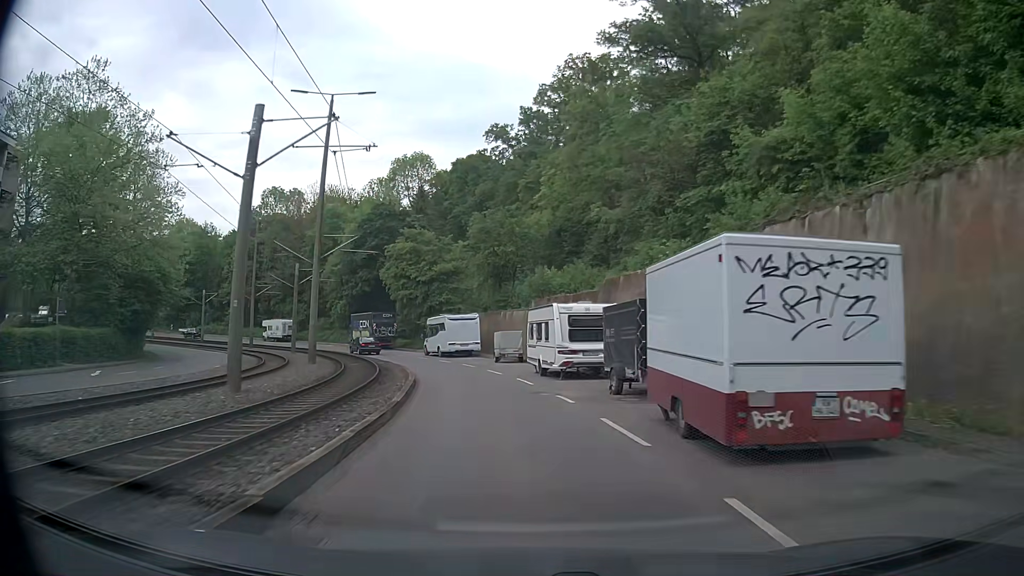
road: secondary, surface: asphalt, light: Day
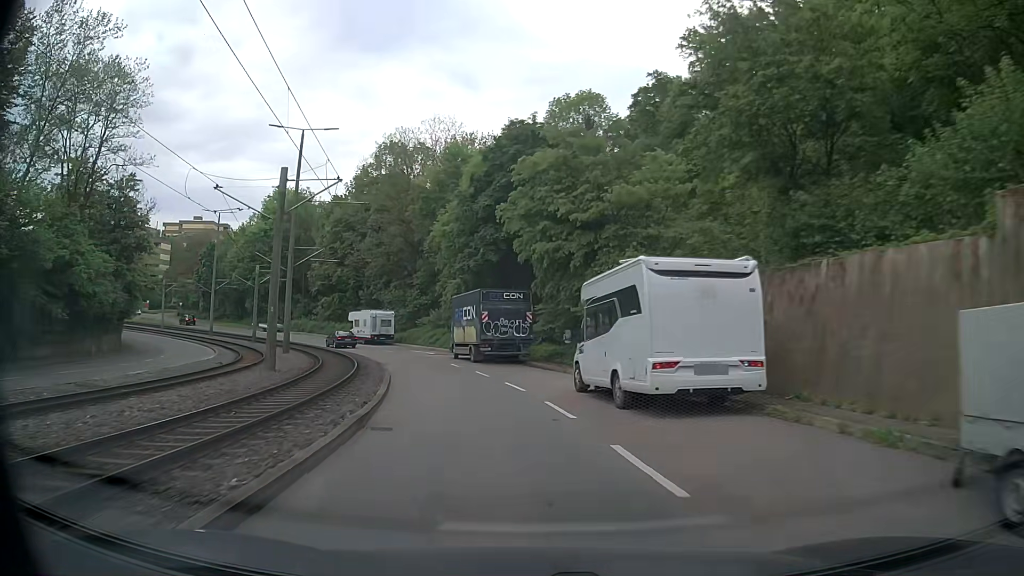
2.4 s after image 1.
(-3.9, +32.0) m; -15°
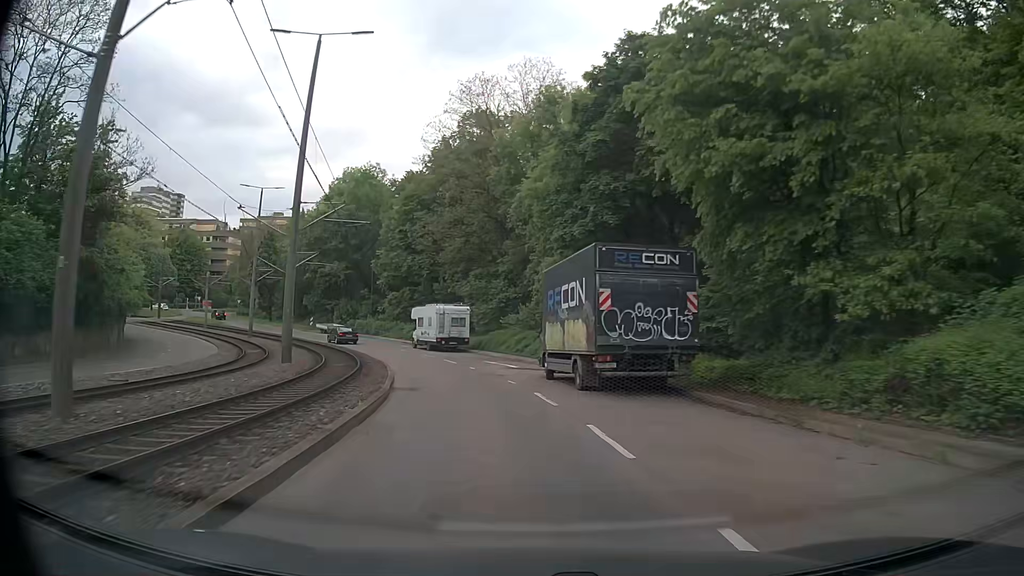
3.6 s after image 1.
(-1.3, +15.8) m; -9°
(-1, +10) (-2, +20) (-4, +30) (-7, +39) (-12, +48) (-17, +57) (-22, +65) (-29, +73) (-35, +81) (-41, +88) m
